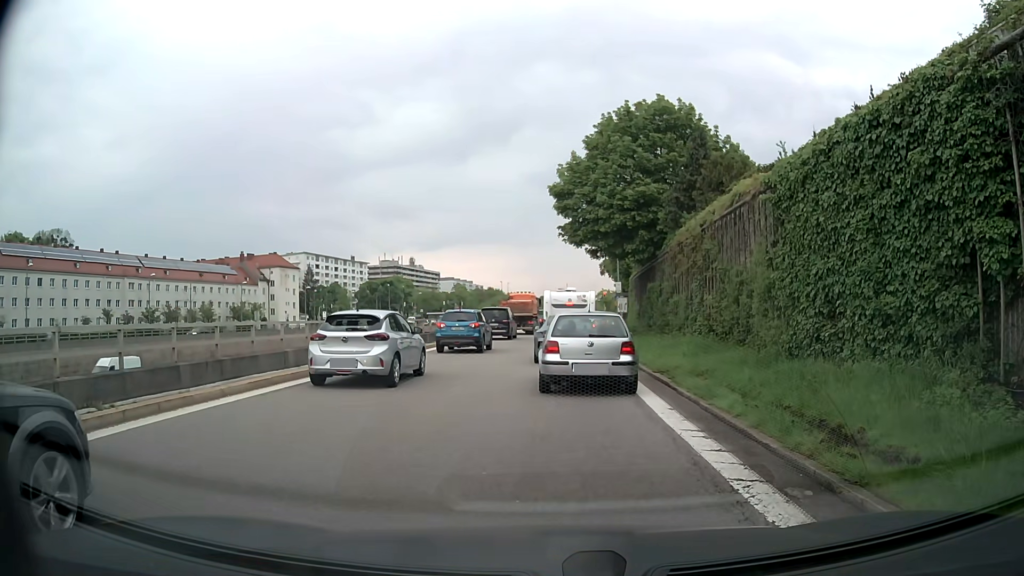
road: motorway_link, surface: asphalt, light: Day
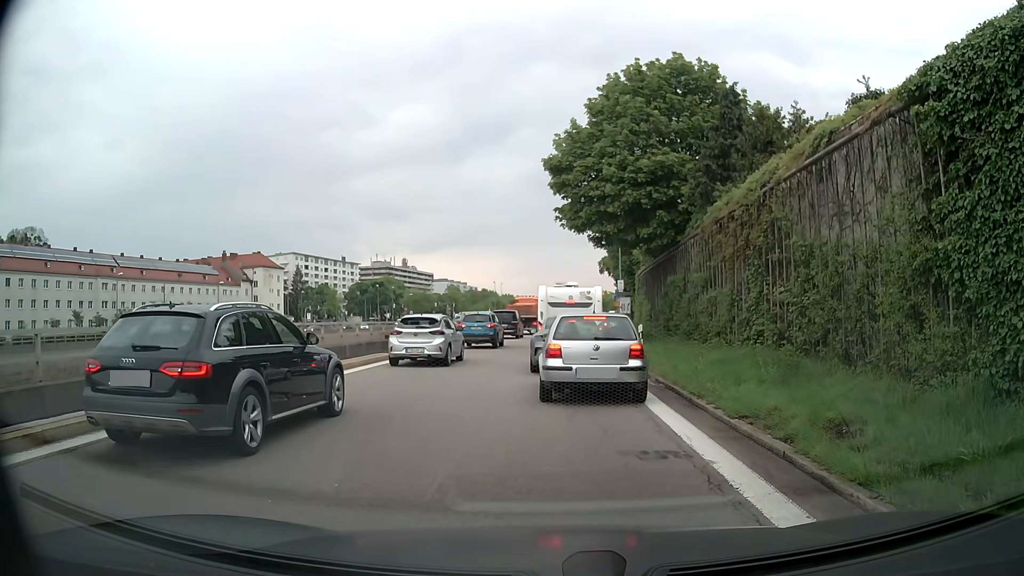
(+0.1, +6.8) m; +1°
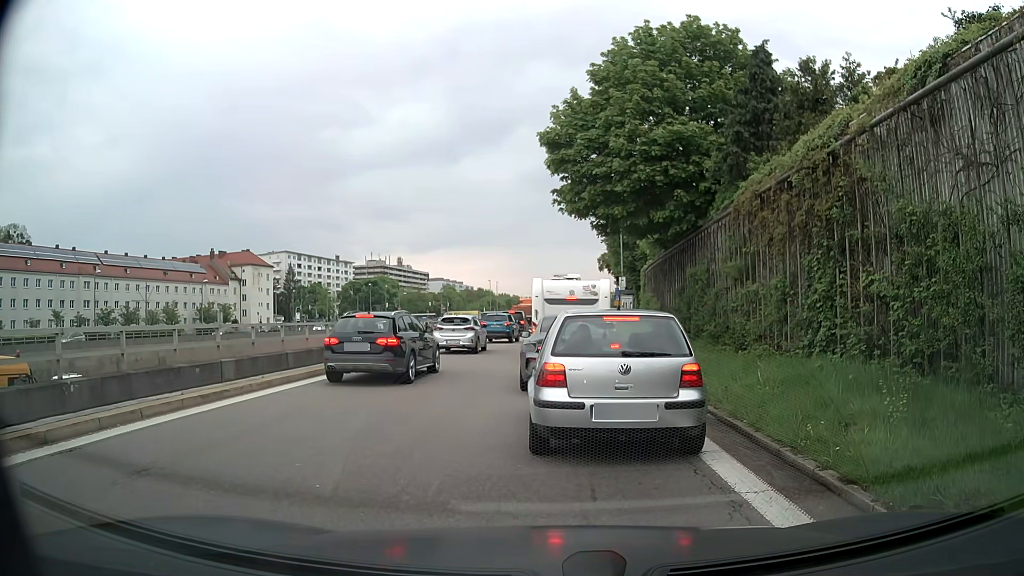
(0.0, +4.3) m; 0°
(0, +10) (0, +20) (+1, +30) (+1, +40) (+1, +50) (+1, +60) (+2, +70) (+3, +80) (+3, +90) (+4, +100) m
